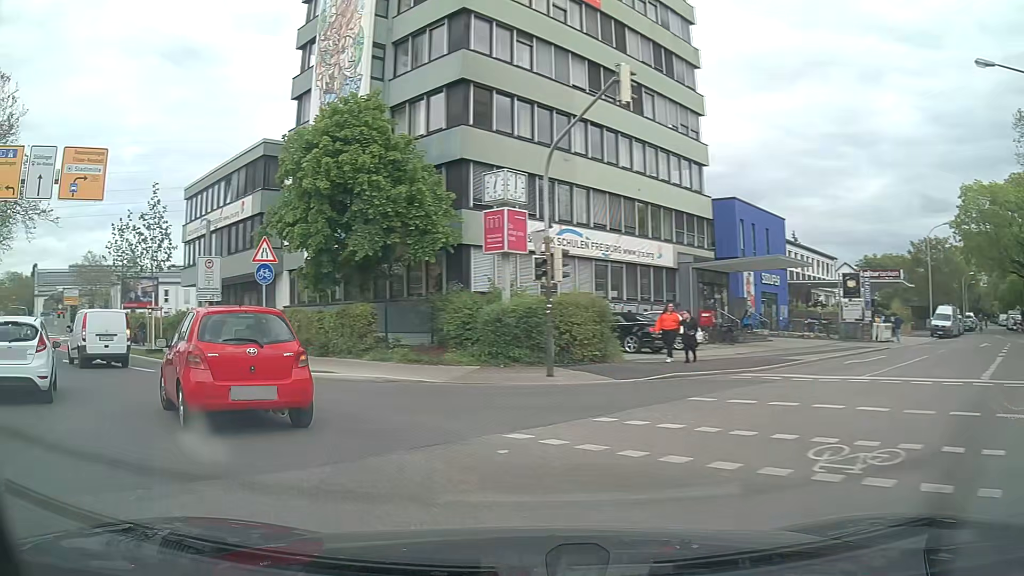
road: secondary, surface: asphalt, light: Day
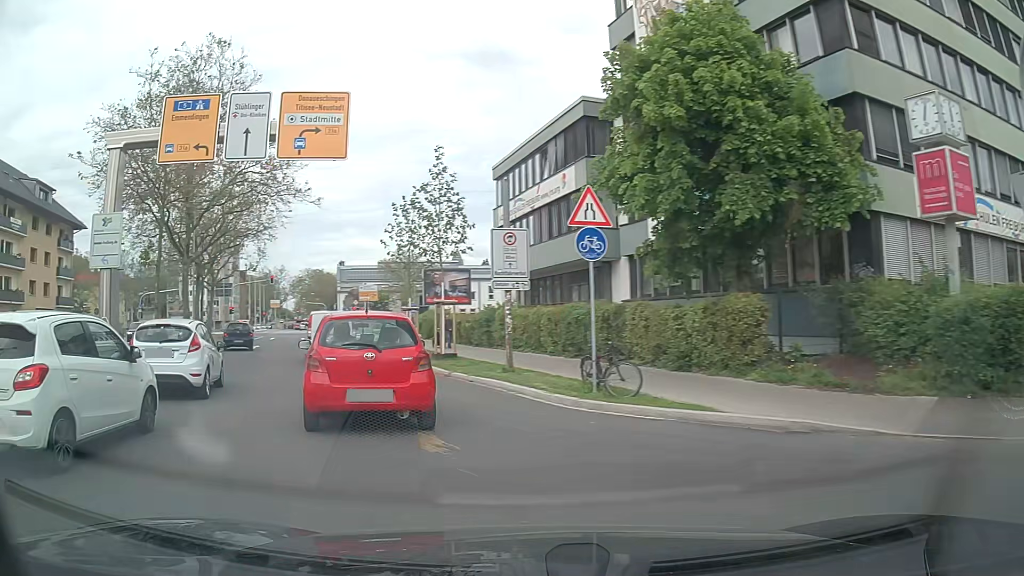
(-1.8, +7.2) m; -28°
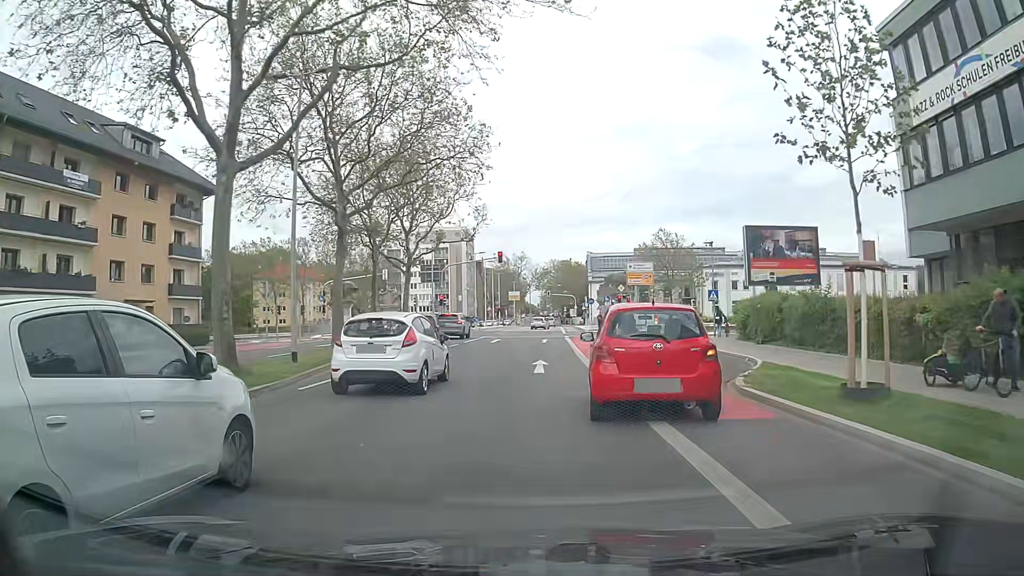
(-6.1, +20.8) m; -18°
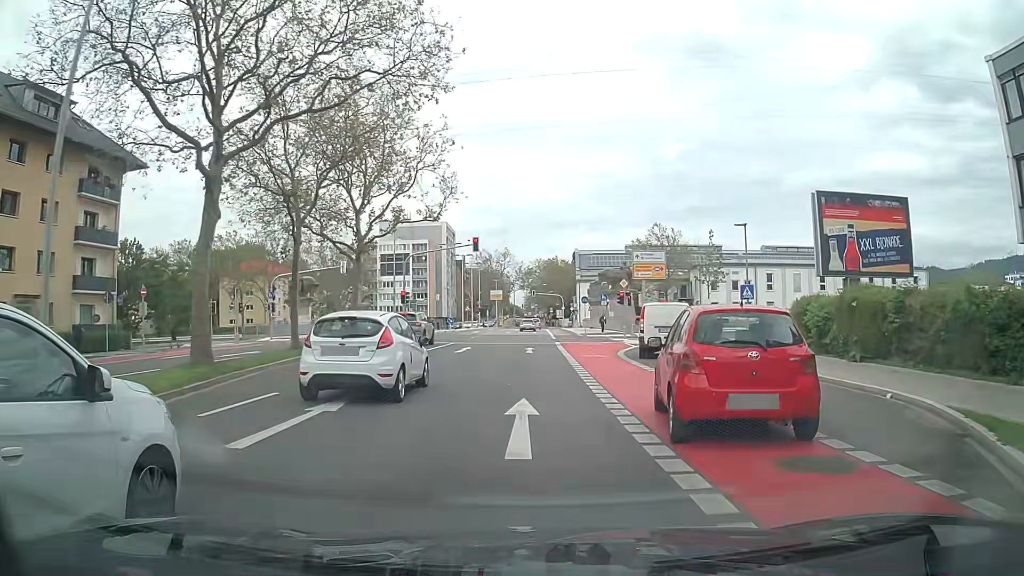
(-0.3, +10.0) m; 0°
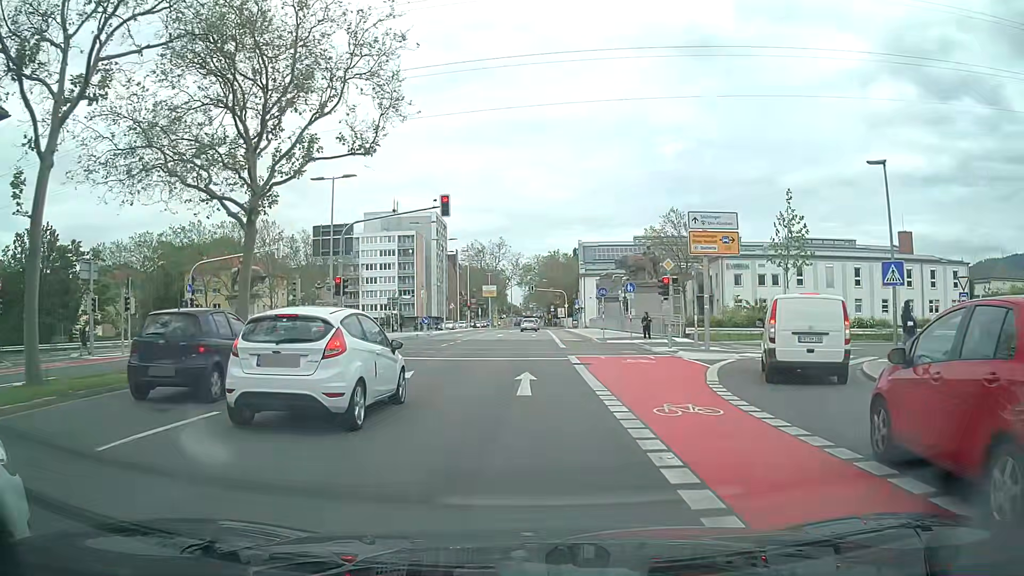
(-0.3, +14.7) m; -2°
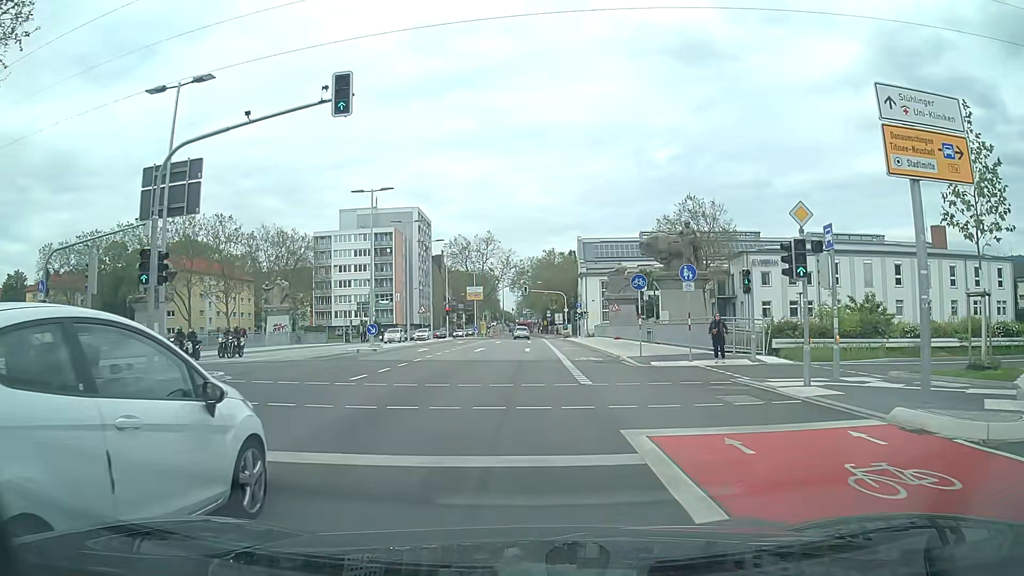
(+0.2, +15.2) m; +1°
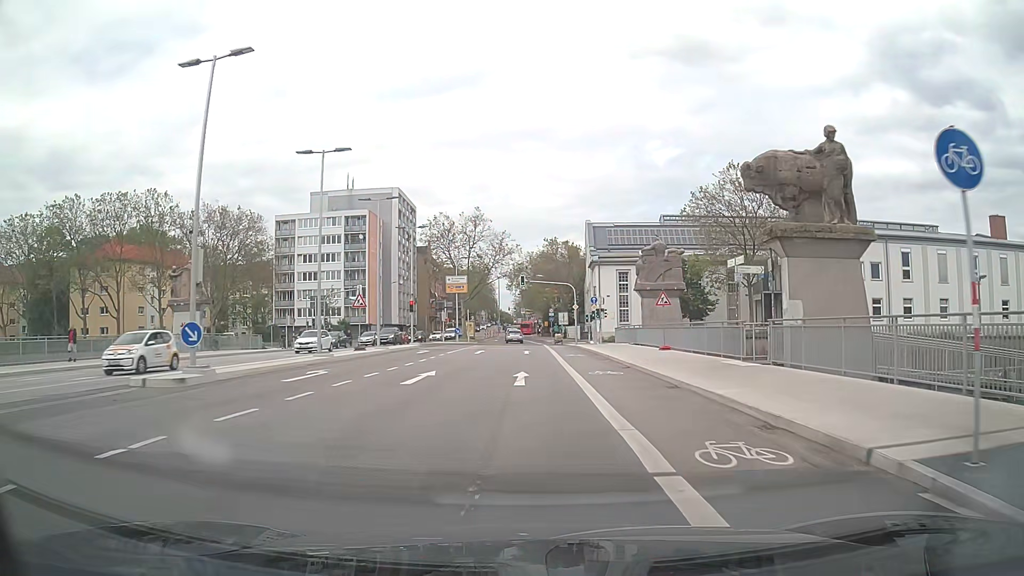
(0.0, +20.1) m; 0°
